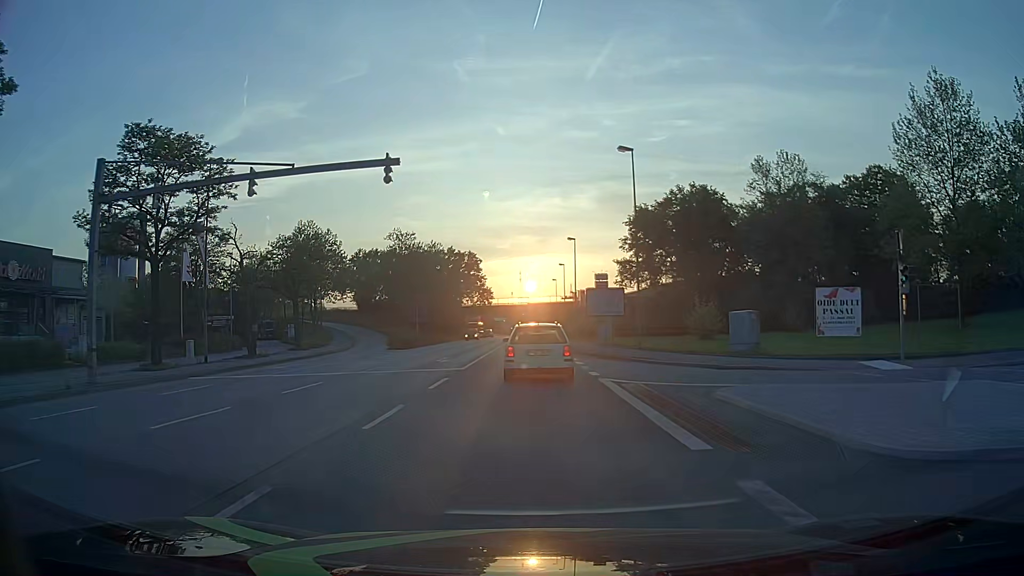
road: primary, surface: asphalt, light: Day
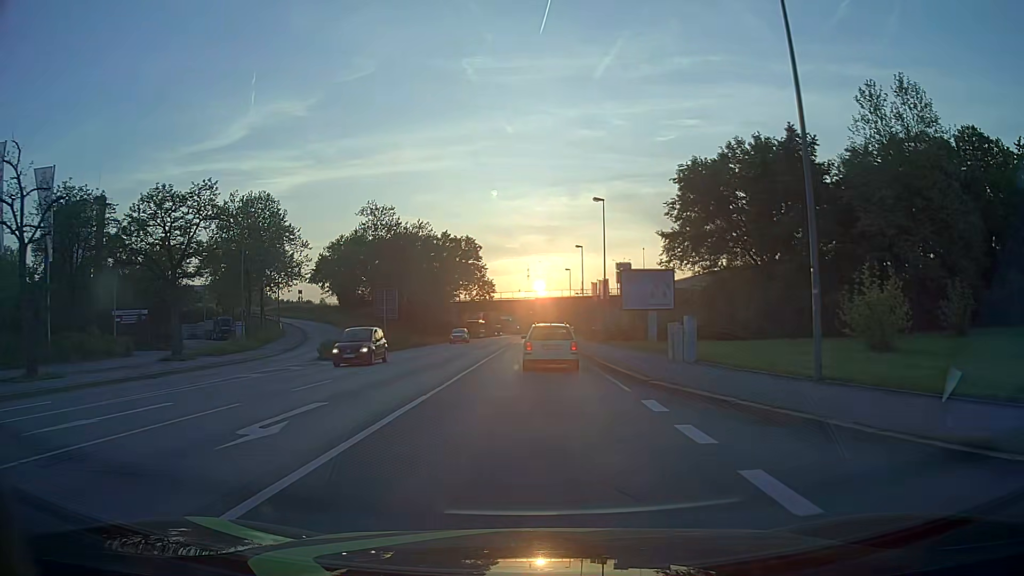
(-0.2, +20.7) m; -1°
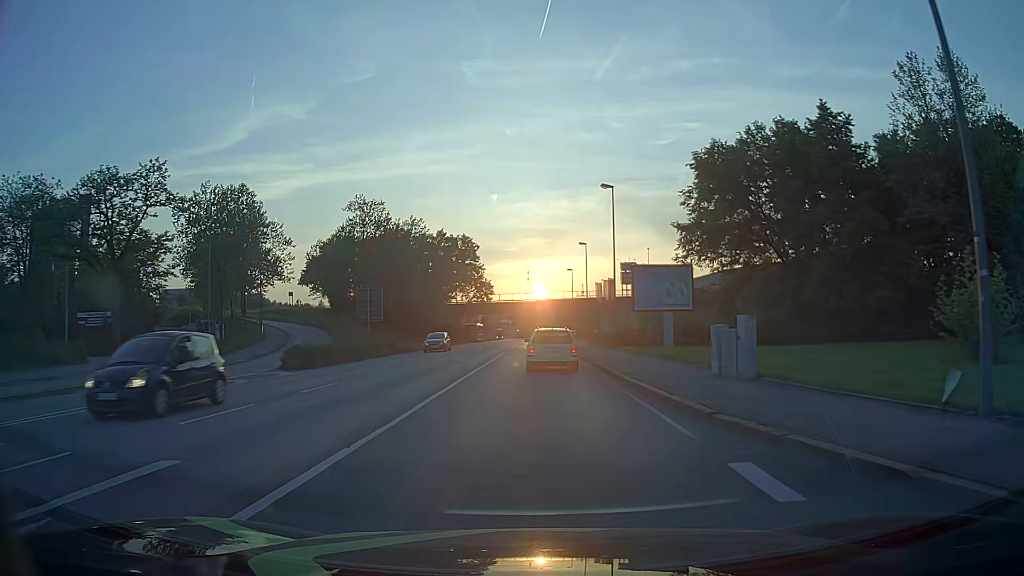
(0.0, +5.7) m; 0°
(0, +10) (0, +20) (0, +30) (0, +40) (0, +50) (+1, +60) (+1, +70) (+1, +80) (+1, +90) (+1, +100) m
